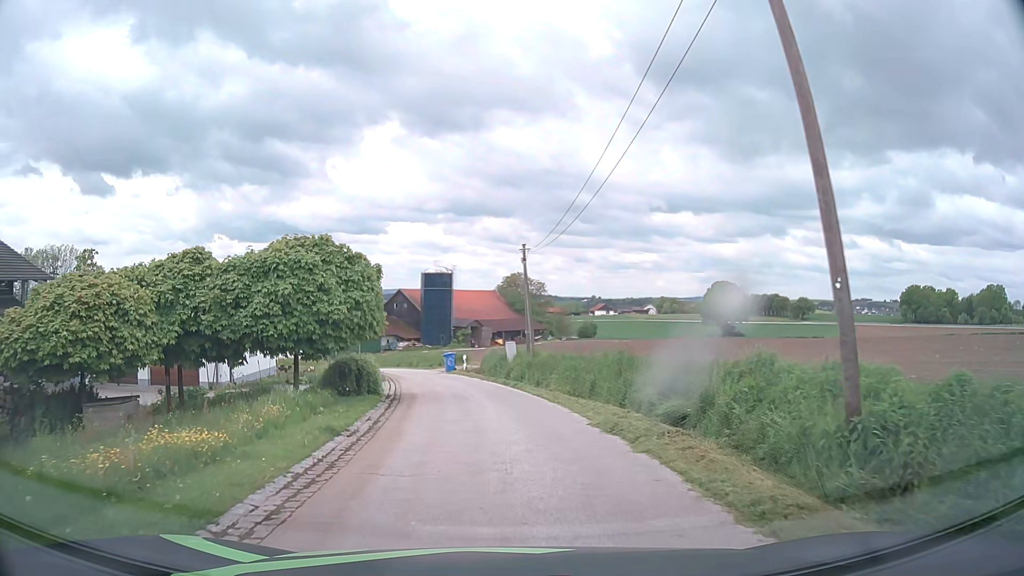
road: unclassified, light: Day
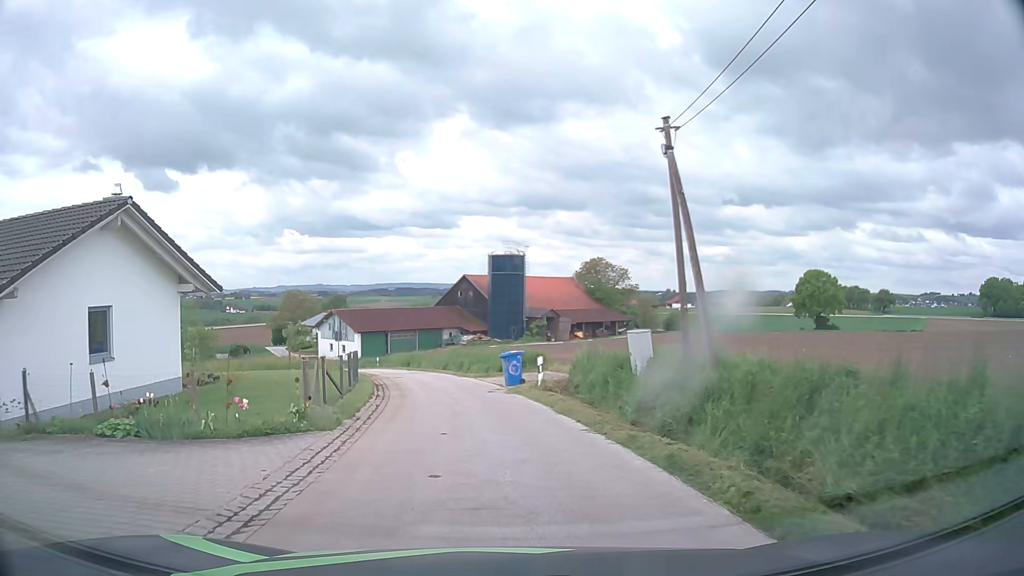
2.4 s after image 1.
(-0.9, +17.4) m; -6°
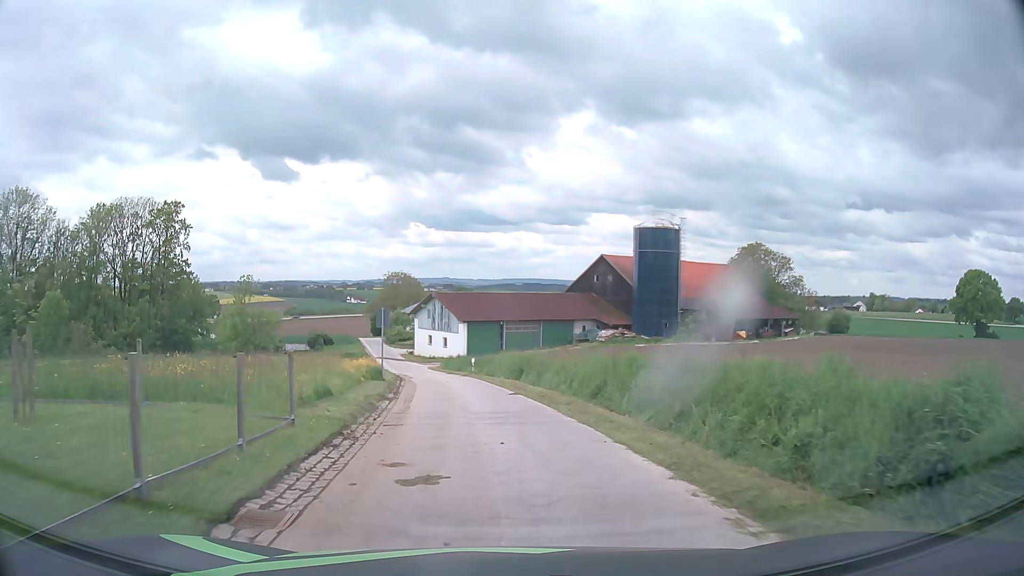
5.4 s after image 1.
(-2.5, +24.1) m; -11°
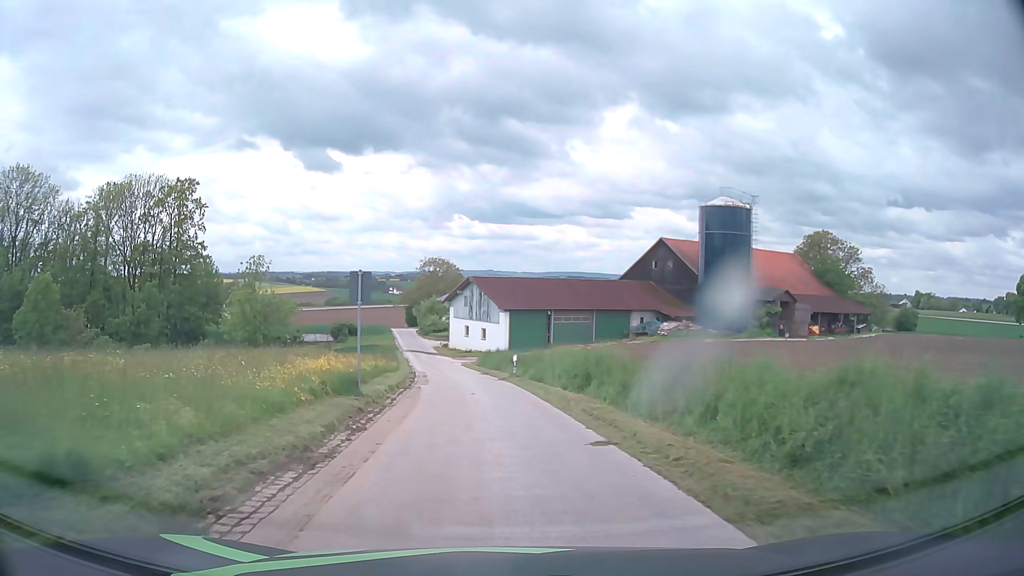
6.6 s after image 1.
(-0.3, +10.9) m; -4°
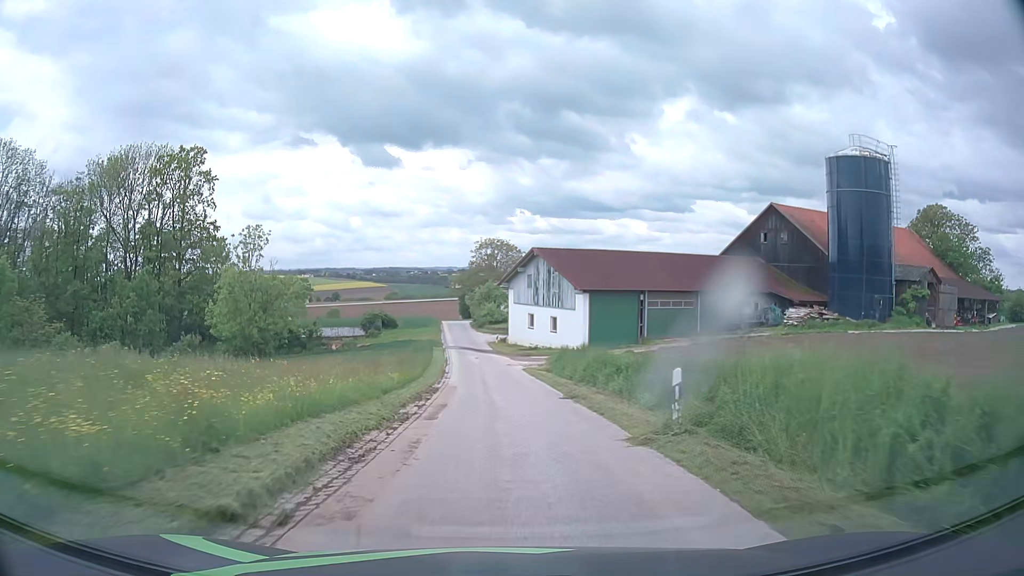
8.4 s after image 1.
(-1.0, +18.5) m; -5°
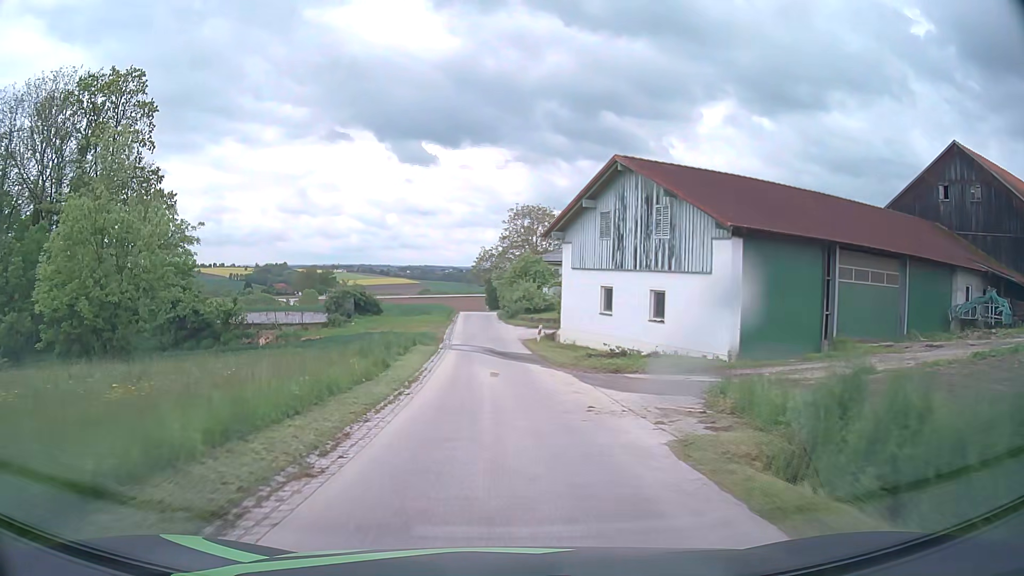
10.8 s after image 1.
(-0.7, +27.3) m; -3°
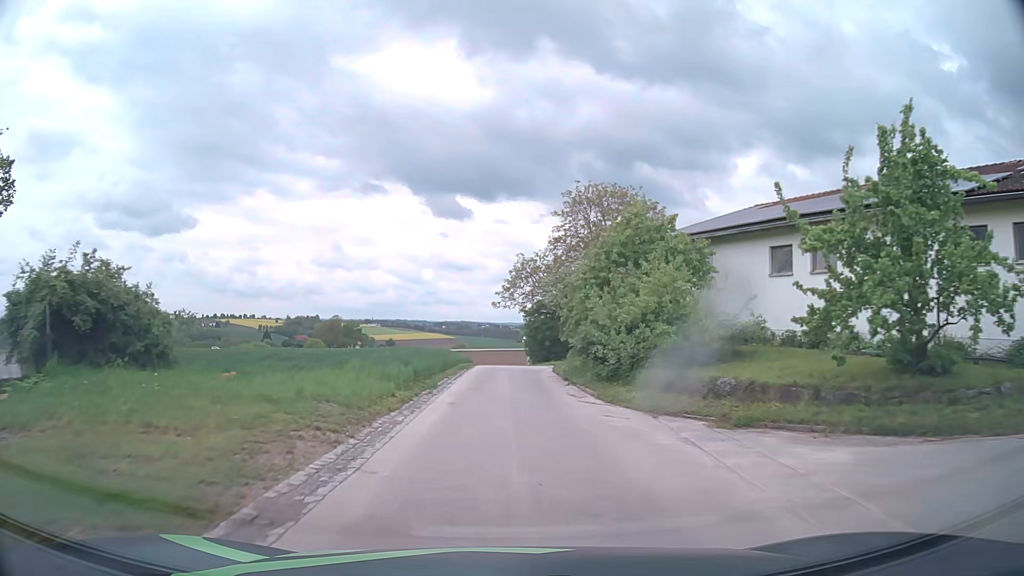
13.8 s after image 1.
(-1.2, +35.6) m; -3°
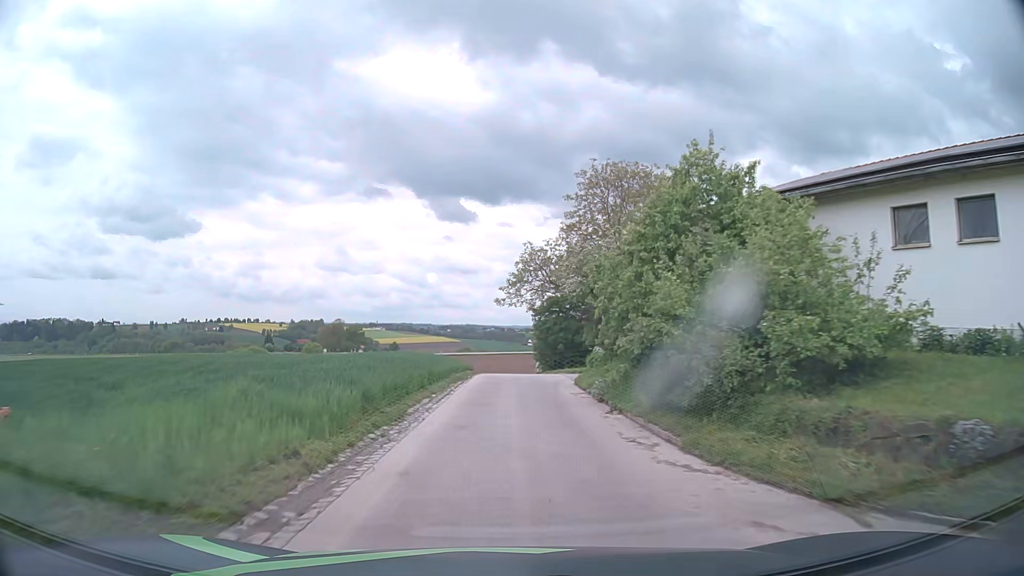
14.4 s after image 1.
(0.0, +7.1) m; -1°
(0, +10) (0, +20) (0, +30) (0, +40) (0, +50) (-1, +60) (-3, +70) (-5, +79) (-8, +89) (-12, +98) m
